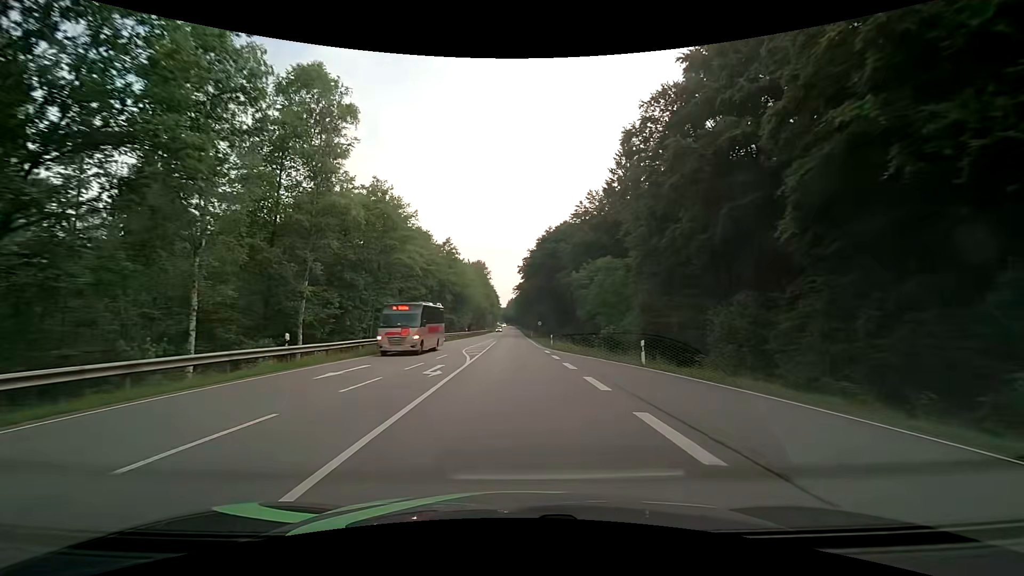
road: secondary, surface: asphalt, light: Day
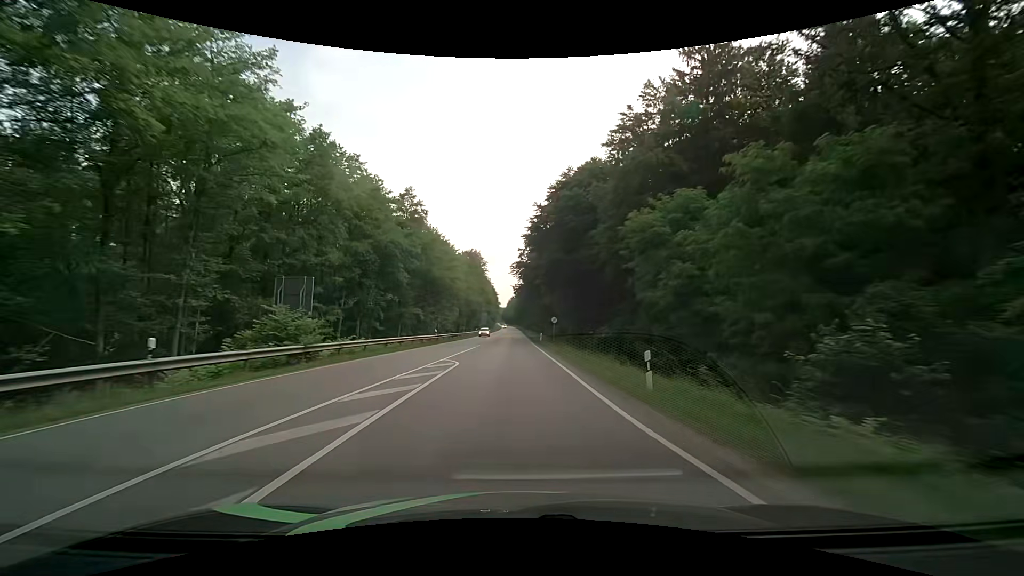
(0.0, +32.2) m; 0°
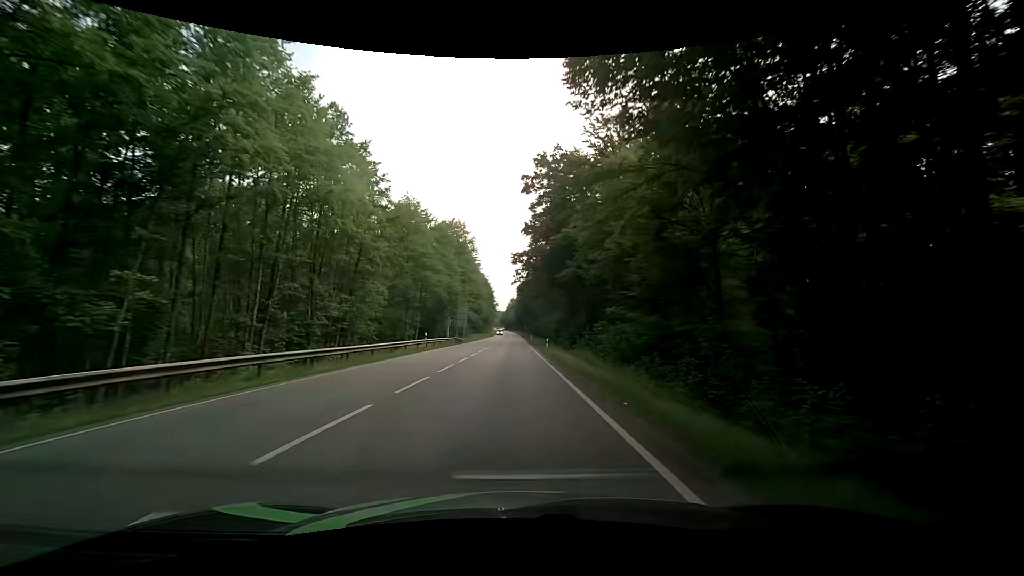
(-0.4, +57.1) m; -1°
(0, +10) (0, +20) (0, +30) (0, +40) (0, +50) (0, +60) (0, +70) (+1, +80) (+1, +90) (+1, +100) m
